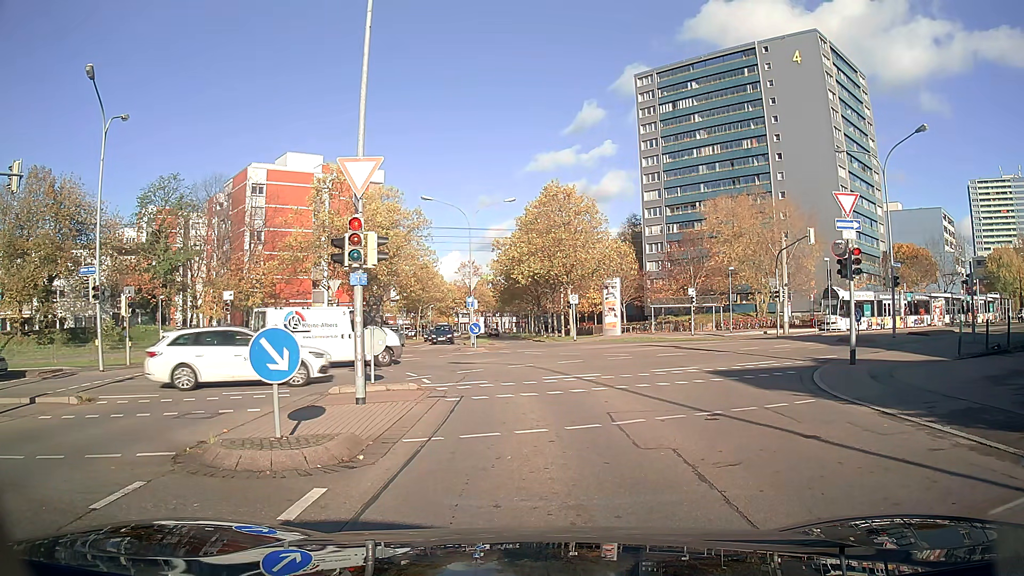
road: residential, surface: asphalt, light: Day
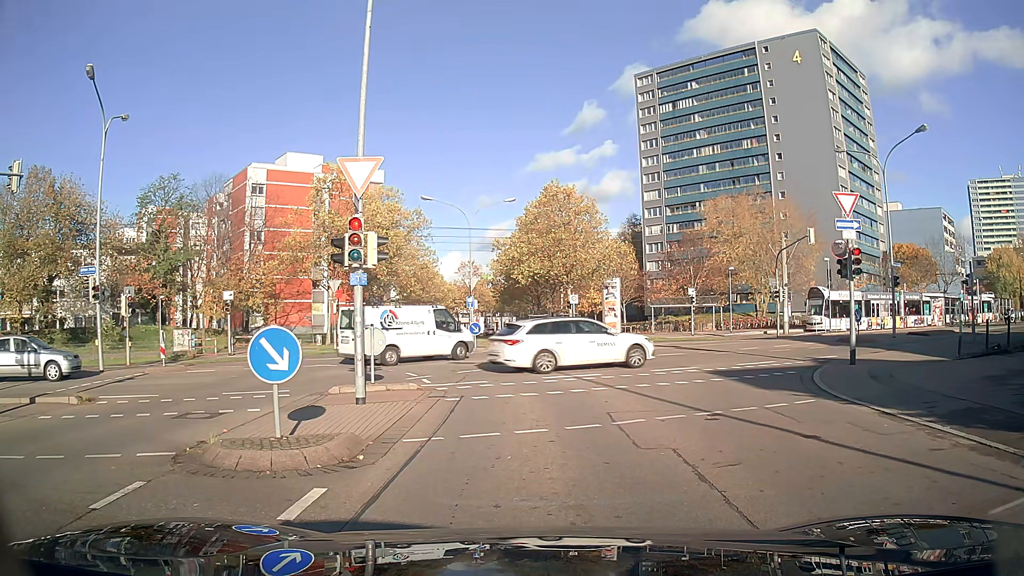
(0.0, 0.0) m; 0°
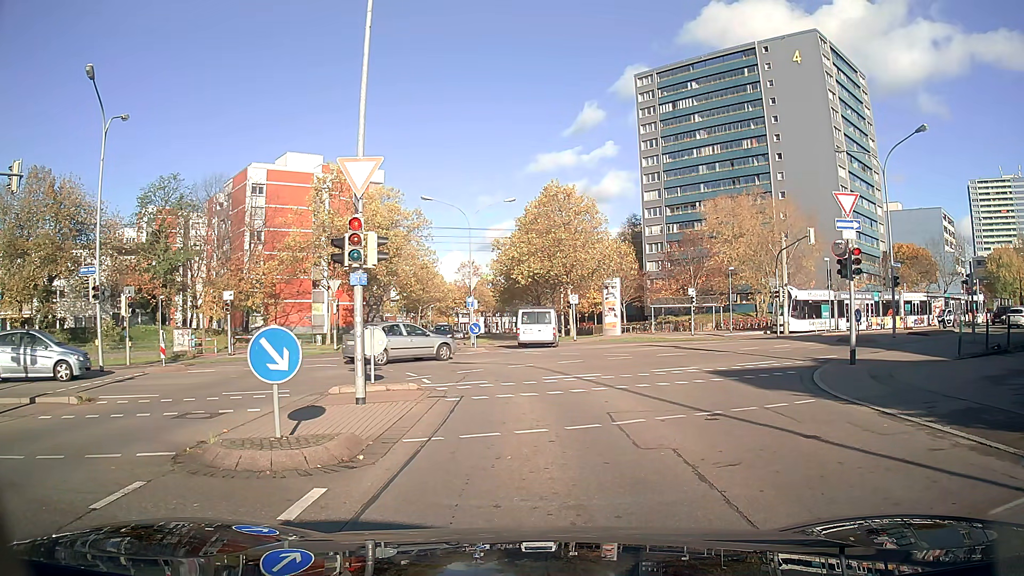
(0.0, 0.0) m; 0°
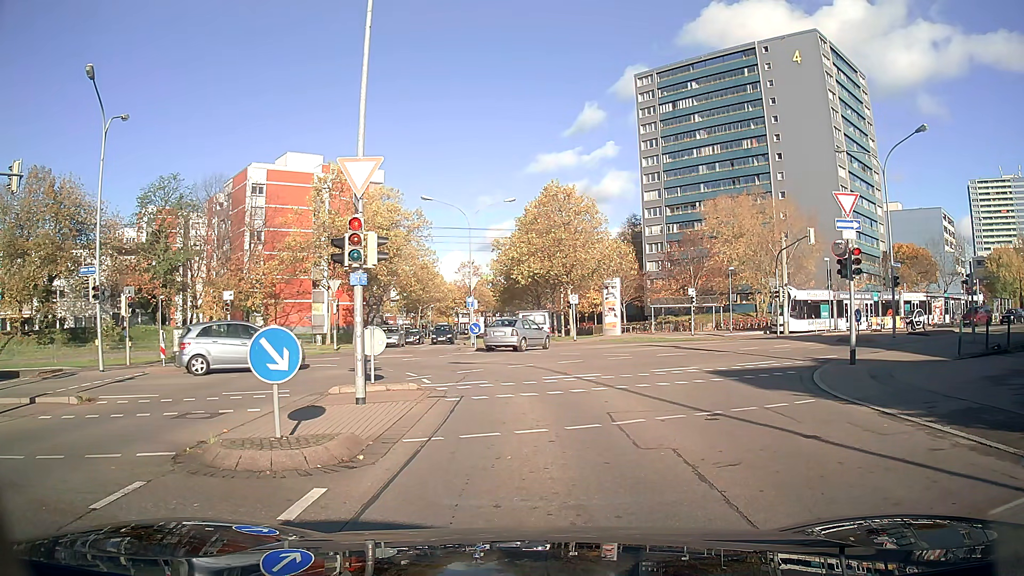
(0.0, 0.0) m; 0°
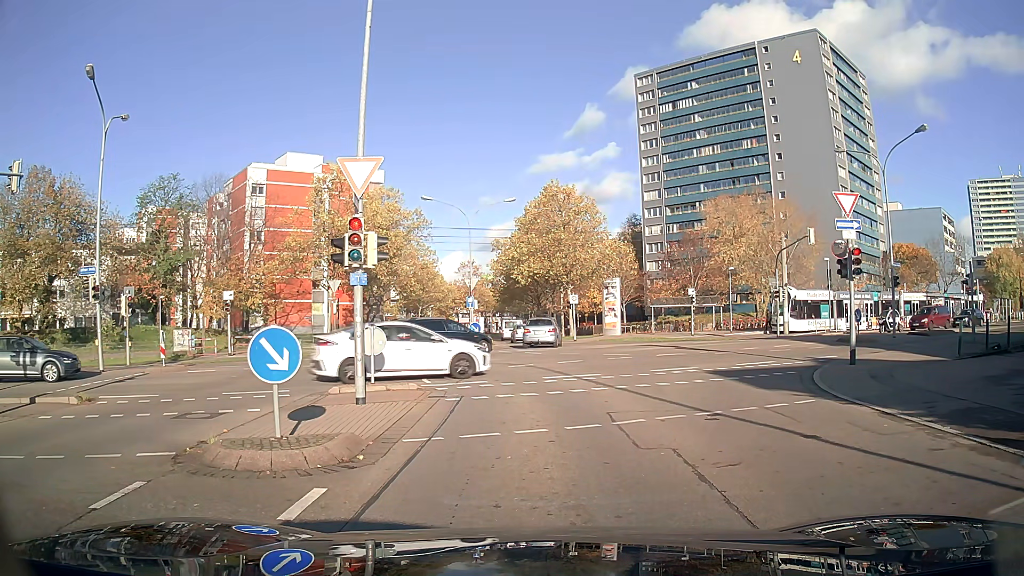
(0.0, 0.0) m; 0°
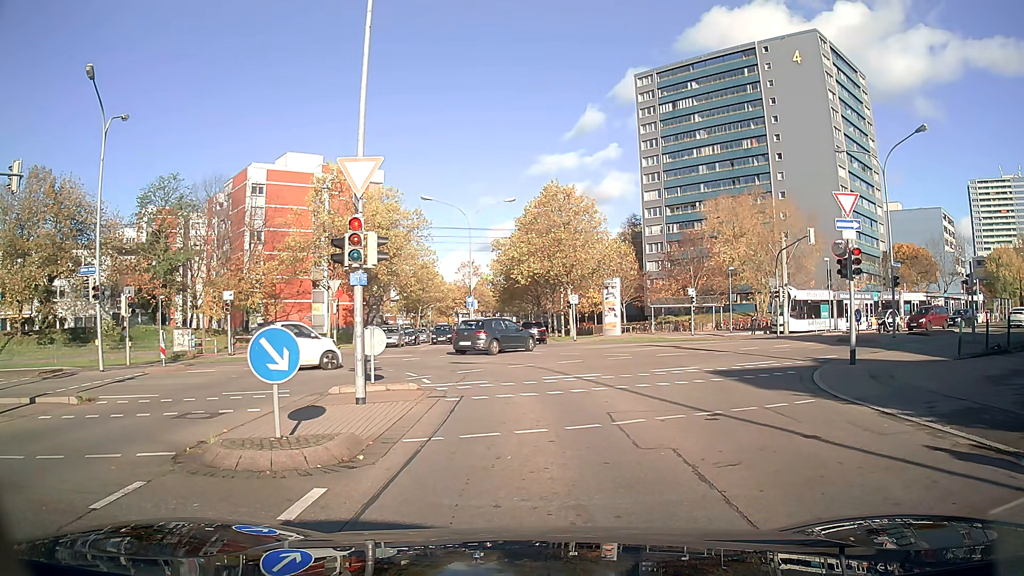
(0.0, 0.0) m; 0°
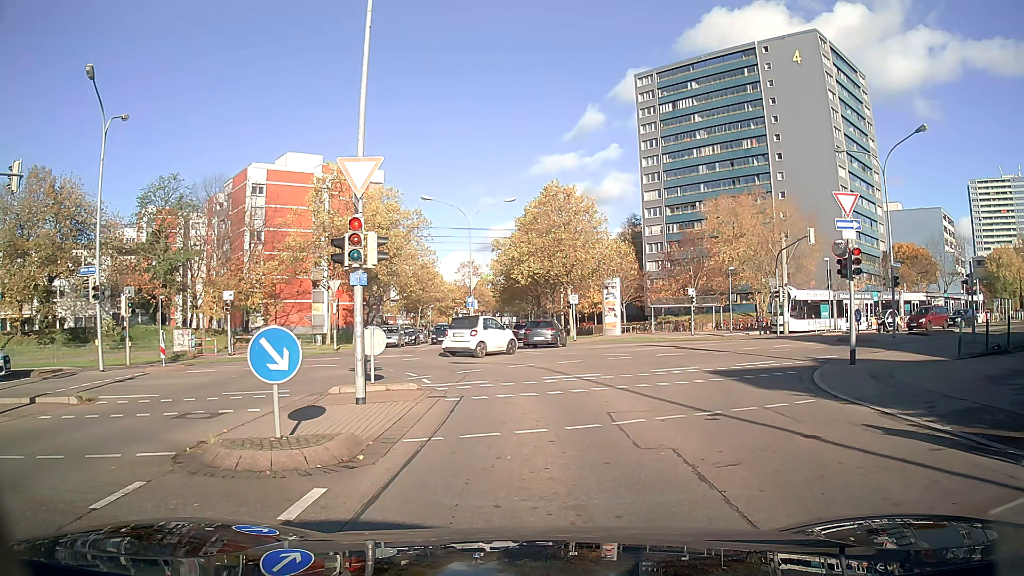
(0.0, 0.0) m; 0°
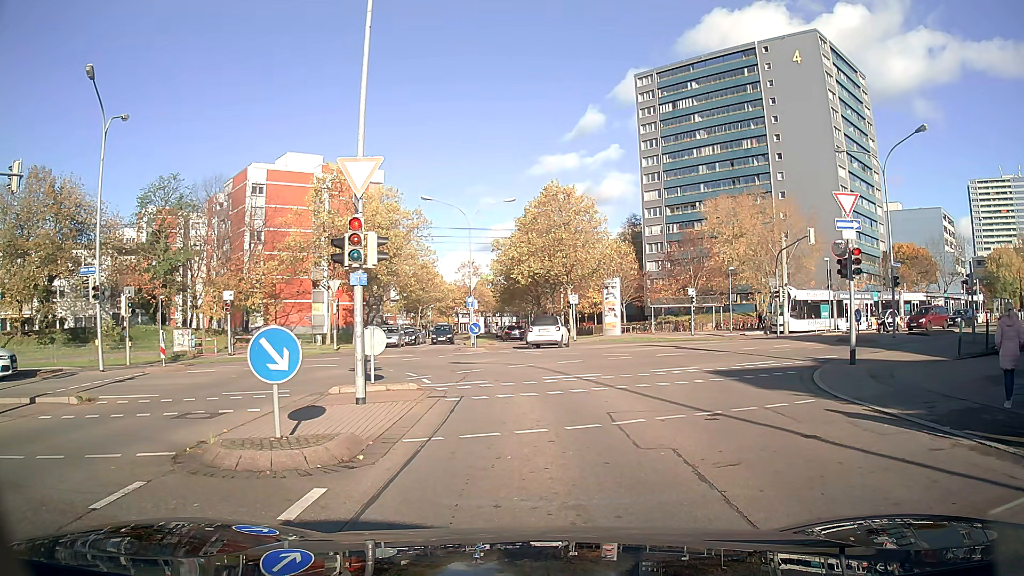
(0.0, 0.0) m; 0°
(0, +10) (-2, +20) (-10, +25) (-19, +21) (-28, +17) (-37, +13) (-46, +8) (-55, +3) (-63, -2) (-72, -7) m
